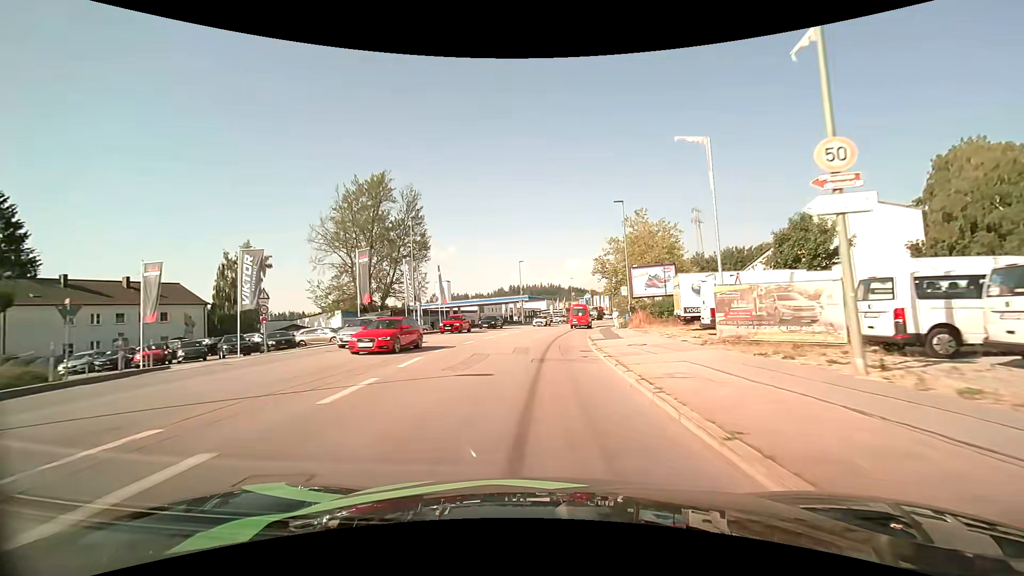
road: tertiary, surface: asphalt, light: Day
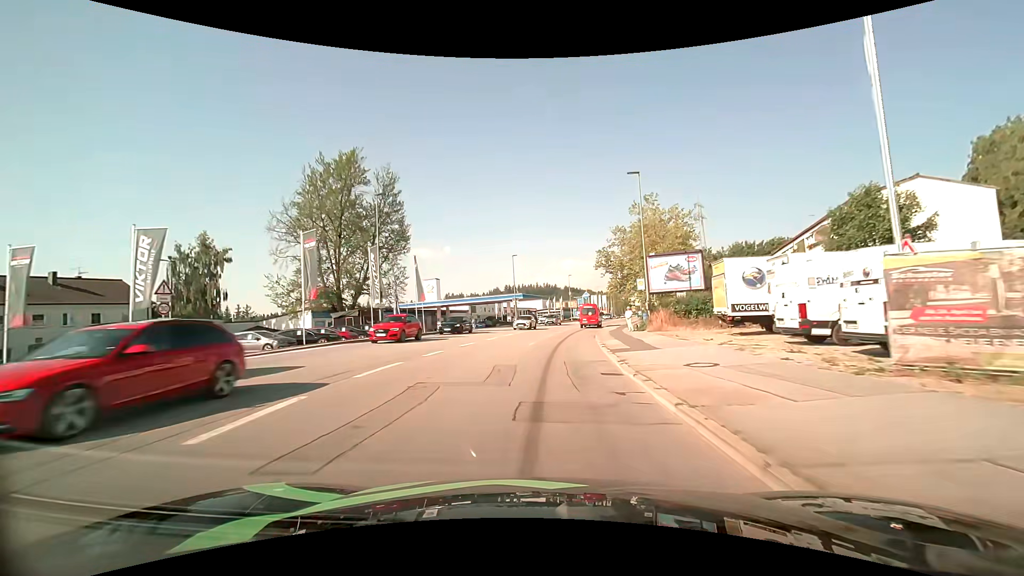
(0.0, +8.3) m; 0°
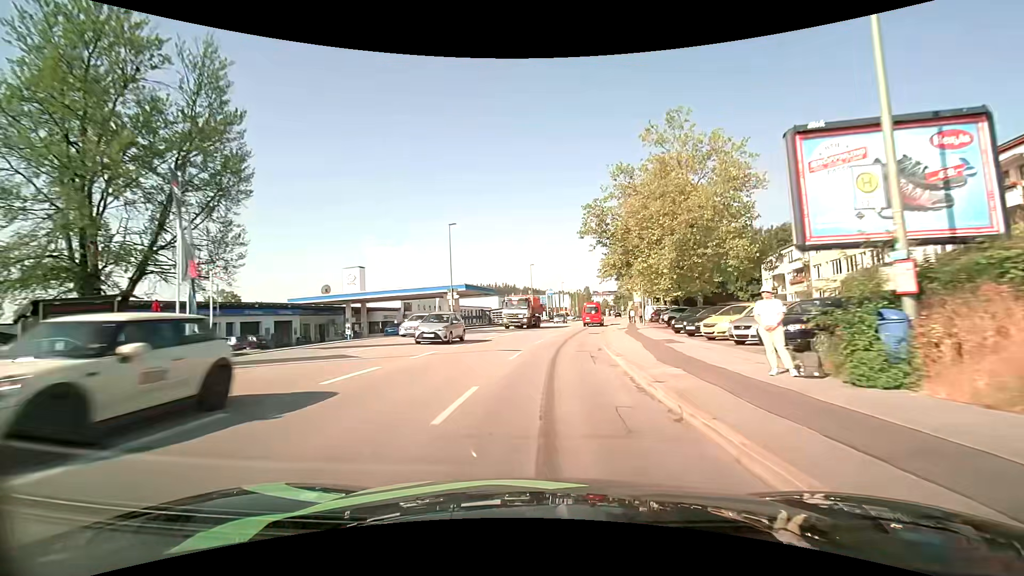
(+0.8, +25.1) m; +4°
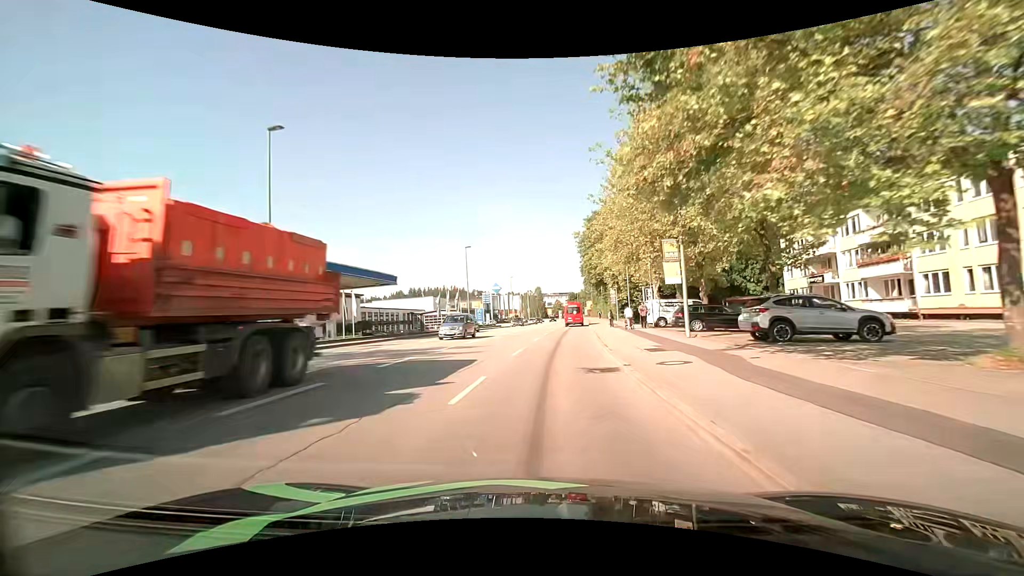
(+1.3, +25.5) m; +6°
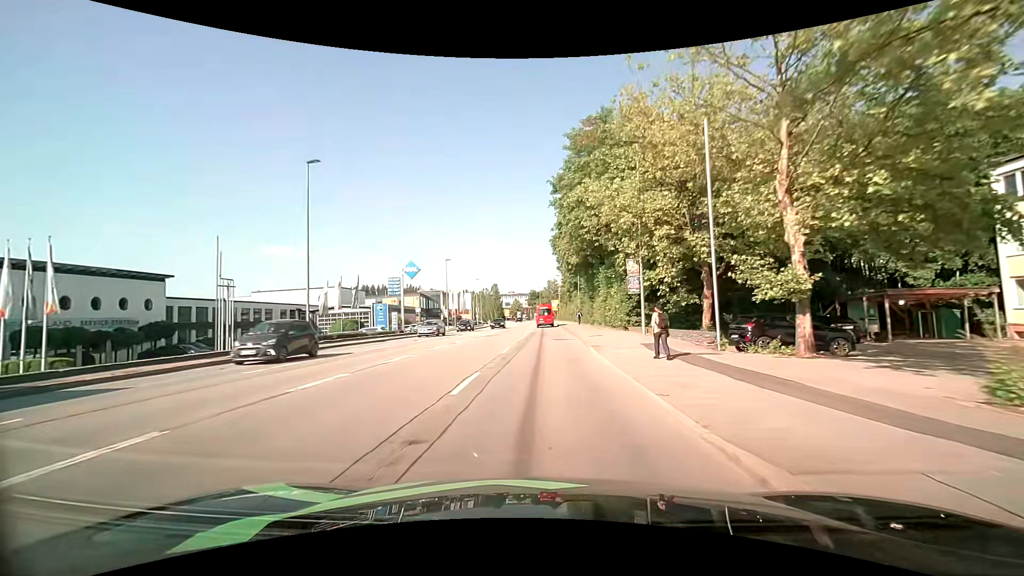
(+1.6, +33.8) m; +5°
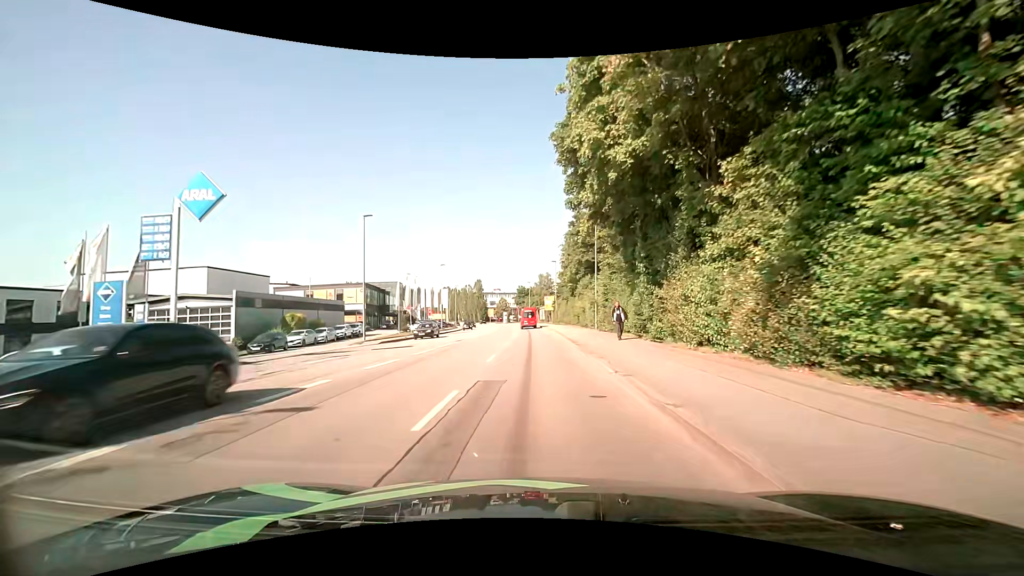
(+0.3, +30.8) m; +1°
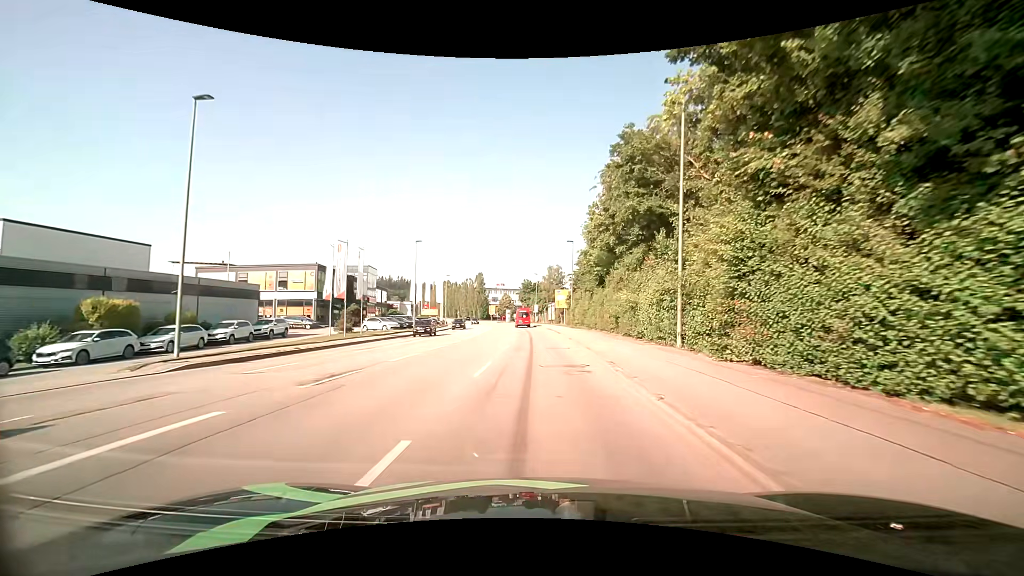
(0.0, +21.8) m; -1°
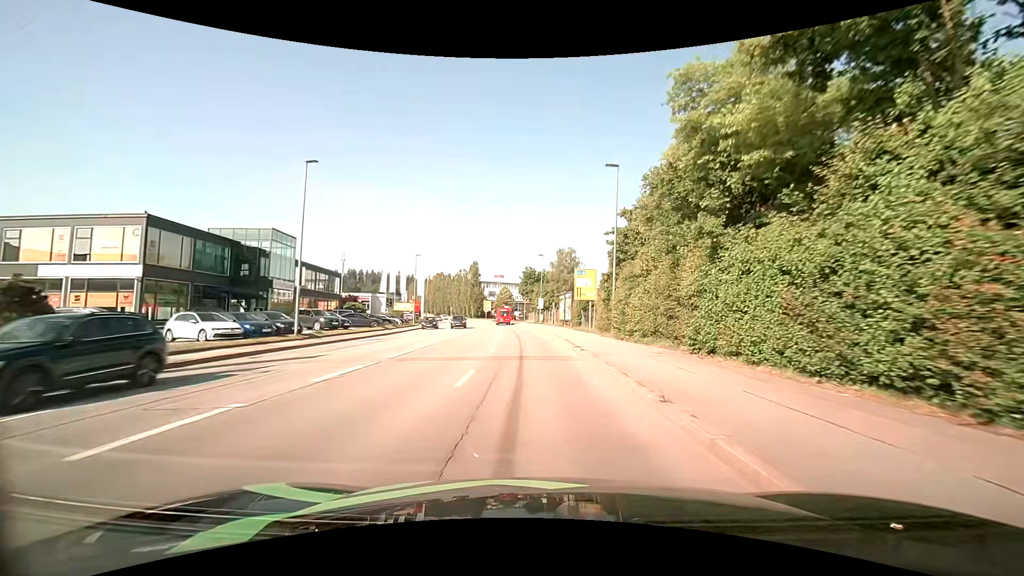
(0.0, +29.4) m; 0°
(0, +10) (0, +20) (-1, +30) (-1, +40) (-2, +50) (-3, +60) (-5, +70) (-6, +80) (-8, +90) (-10, +99) m
